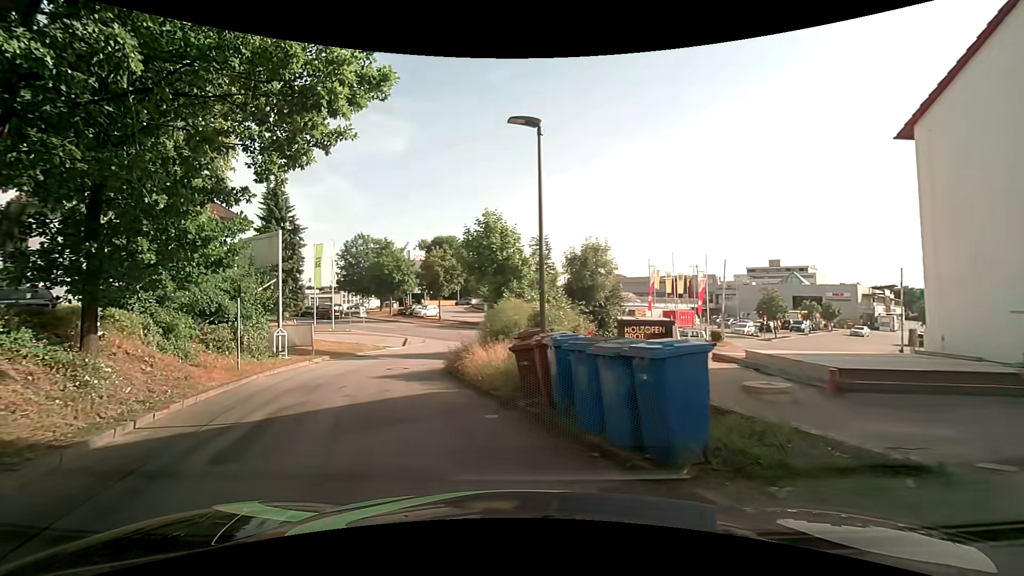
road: residential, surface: asphalt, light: Day
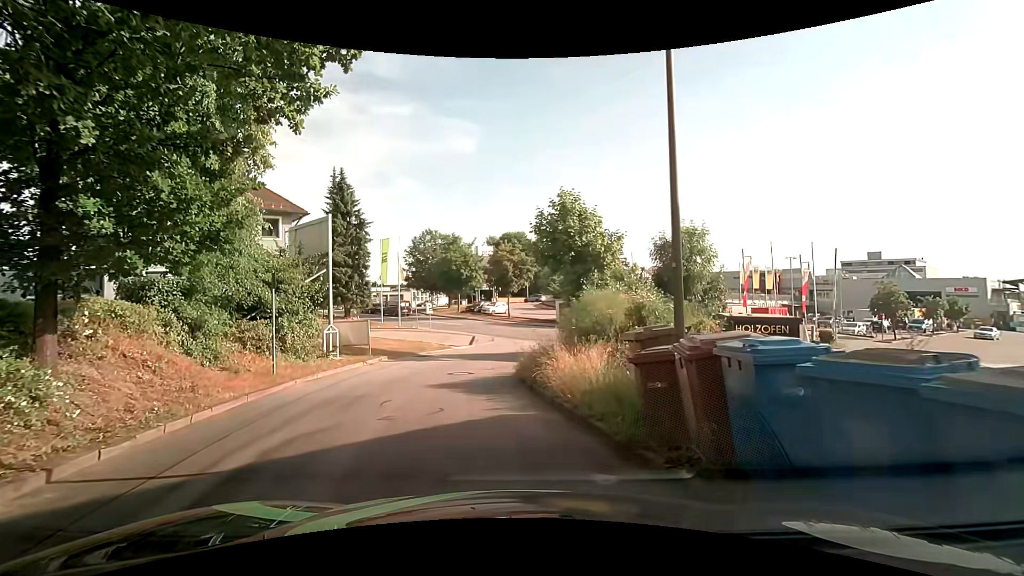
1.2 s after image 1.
(-0.4, +3.2) m; -10°
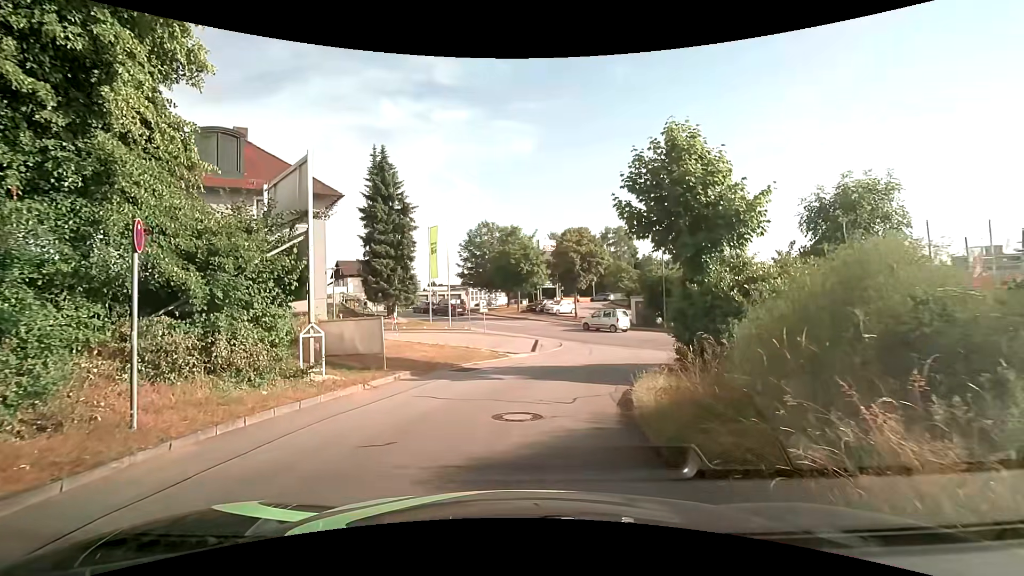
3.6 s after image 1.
(-0.5, +6.9) m; -8°
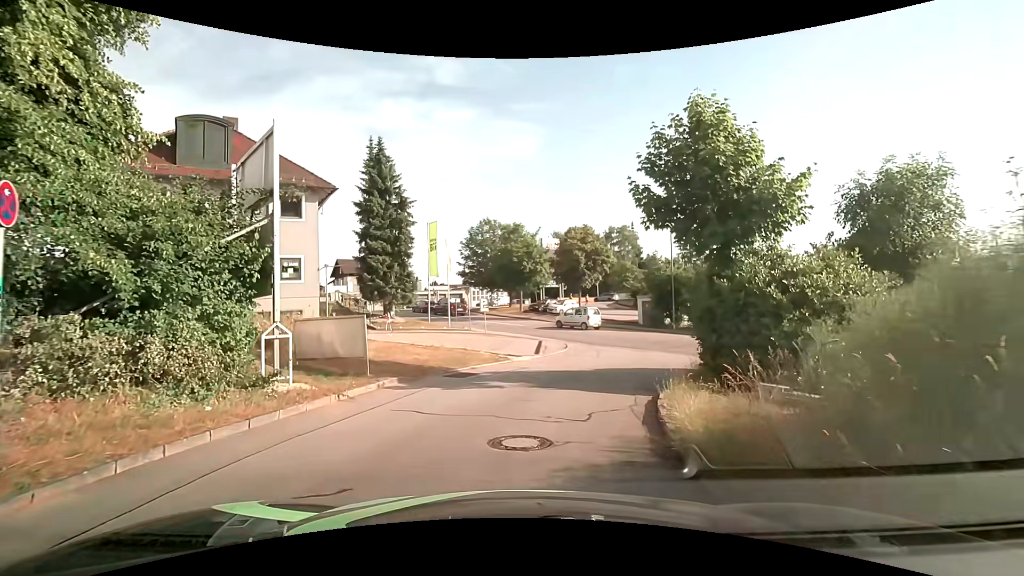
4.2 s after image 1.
(0.0, +1.7) m; 0°
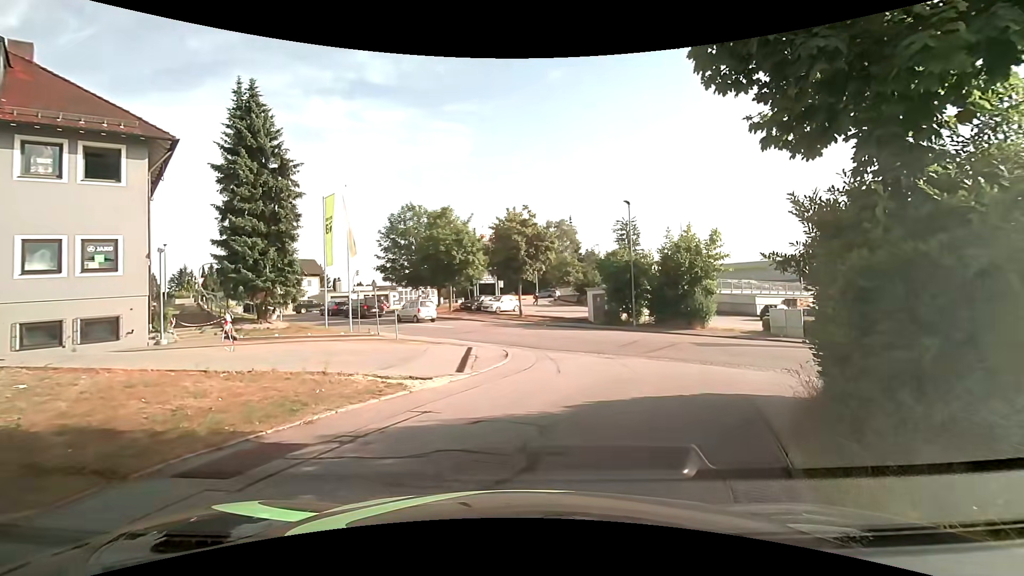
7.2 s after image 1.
(+0.4, +8.0) m; +7°
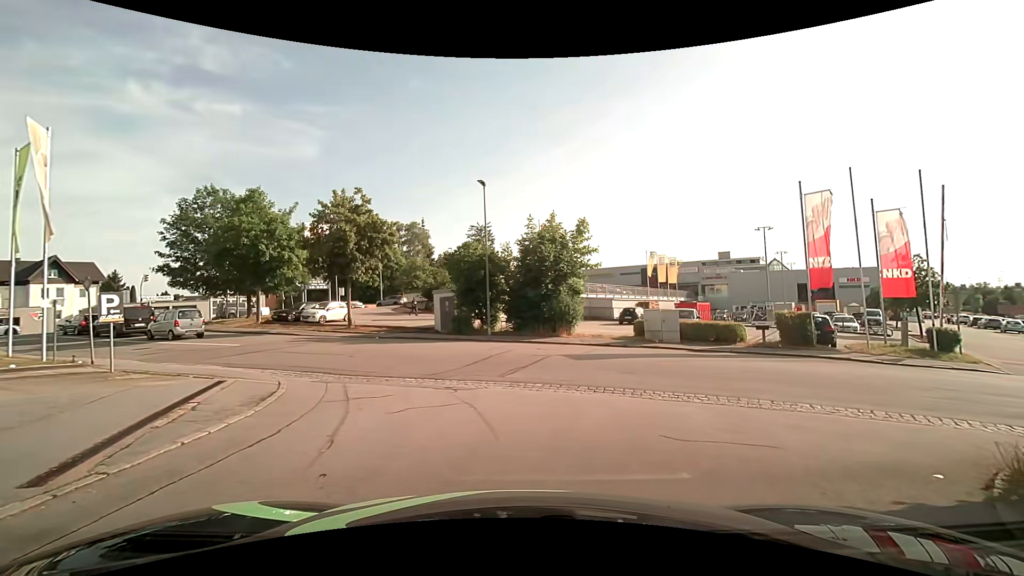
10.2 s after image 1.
(+1.0, +6.8) m; +18°
